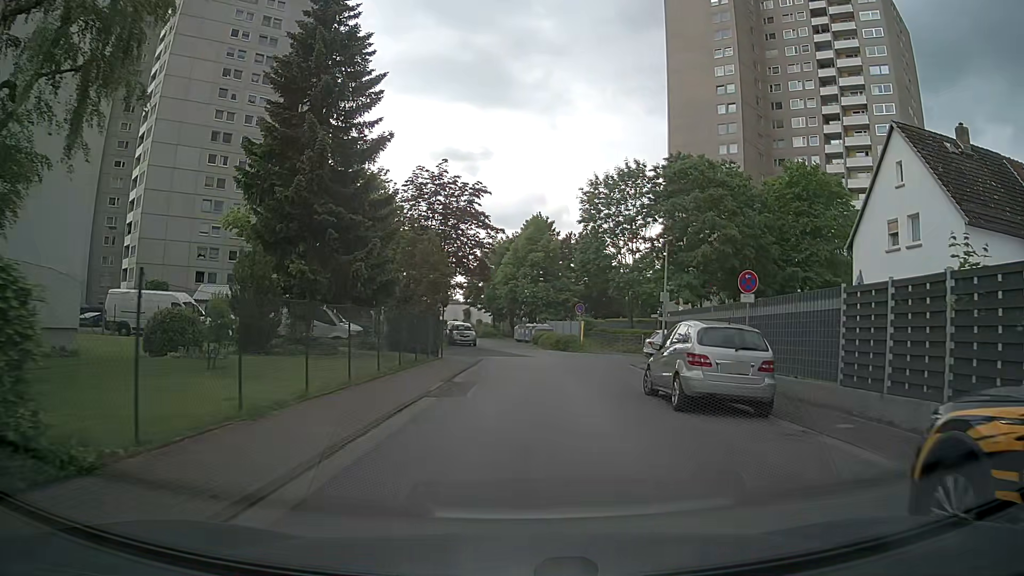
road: residential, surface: asphalt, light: Day
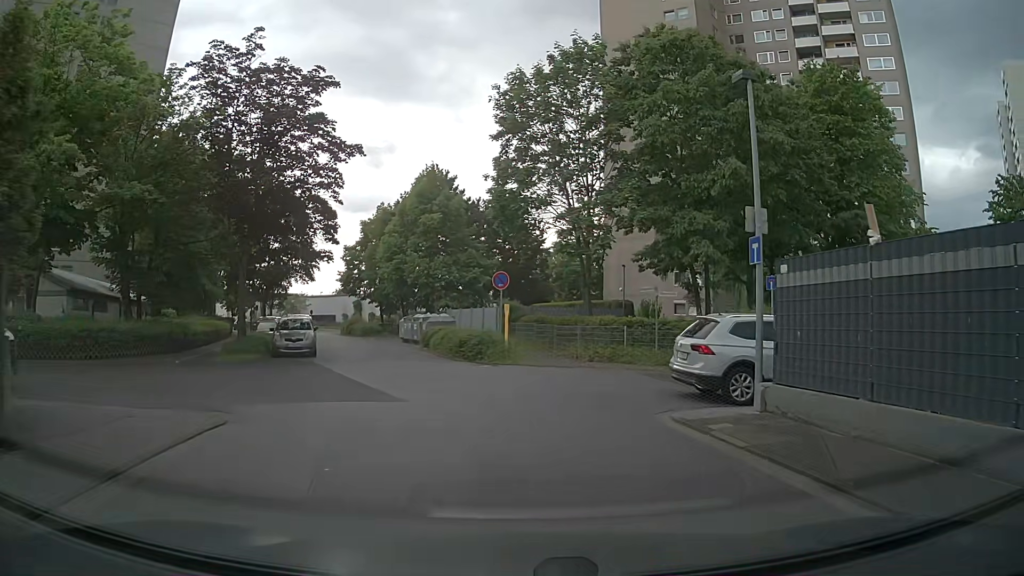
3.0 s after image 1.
(+1.2, +20.1) m; +7°
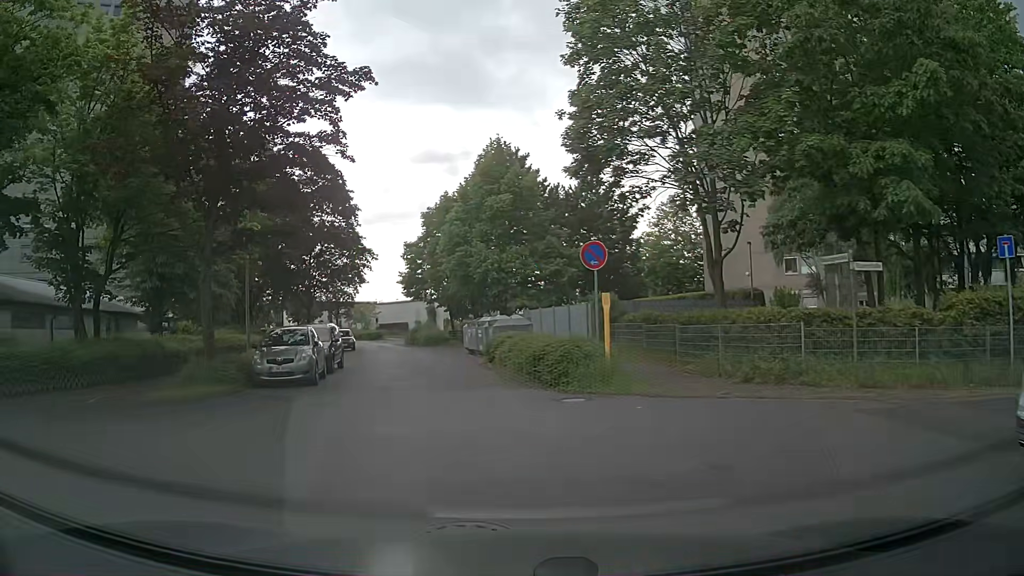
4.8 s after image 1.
(0.0, +8.5) m; -6°
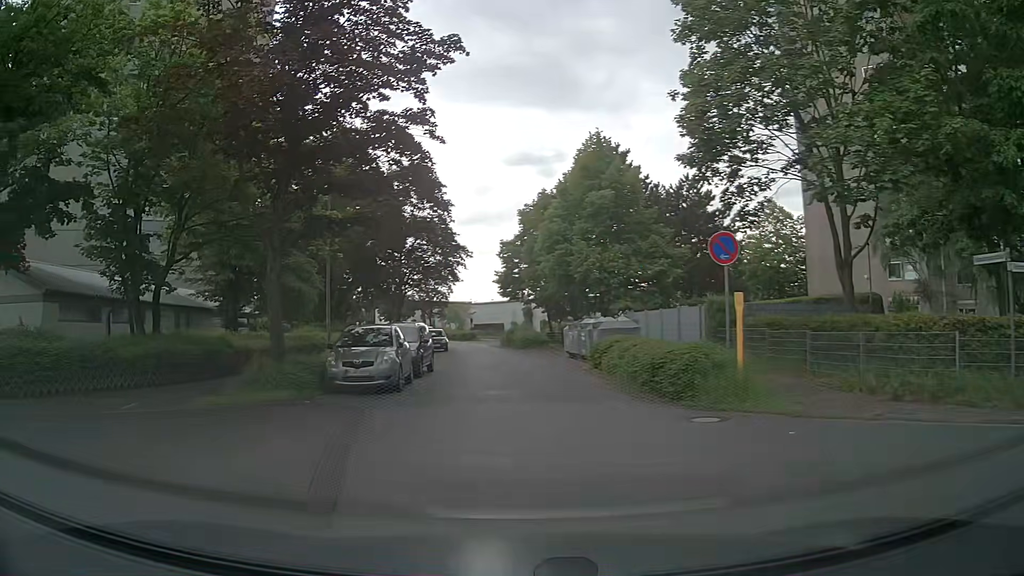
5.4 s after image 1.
(-0.1, +2.1) m; -6°
